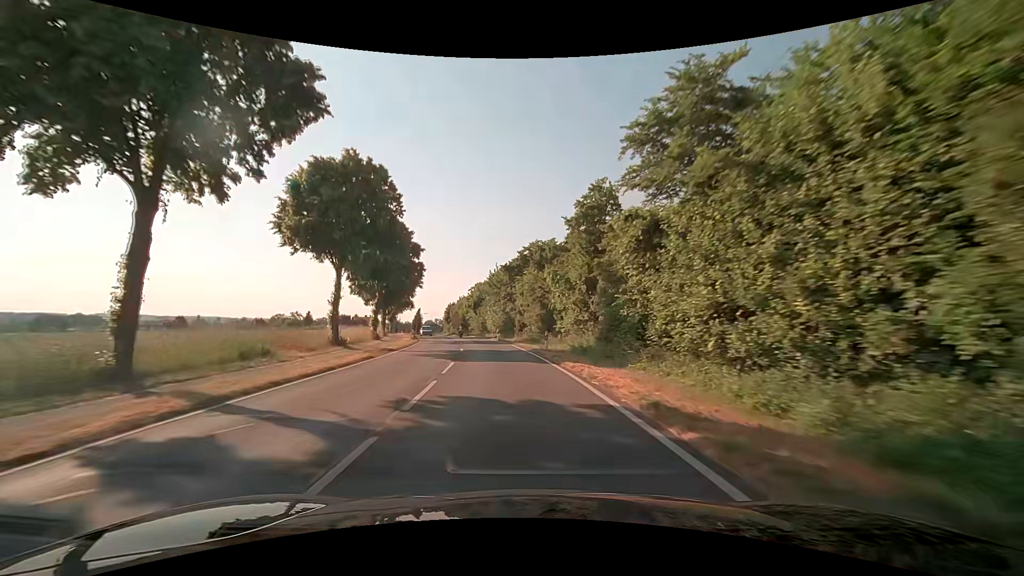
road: secondary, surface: asphalt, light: Day
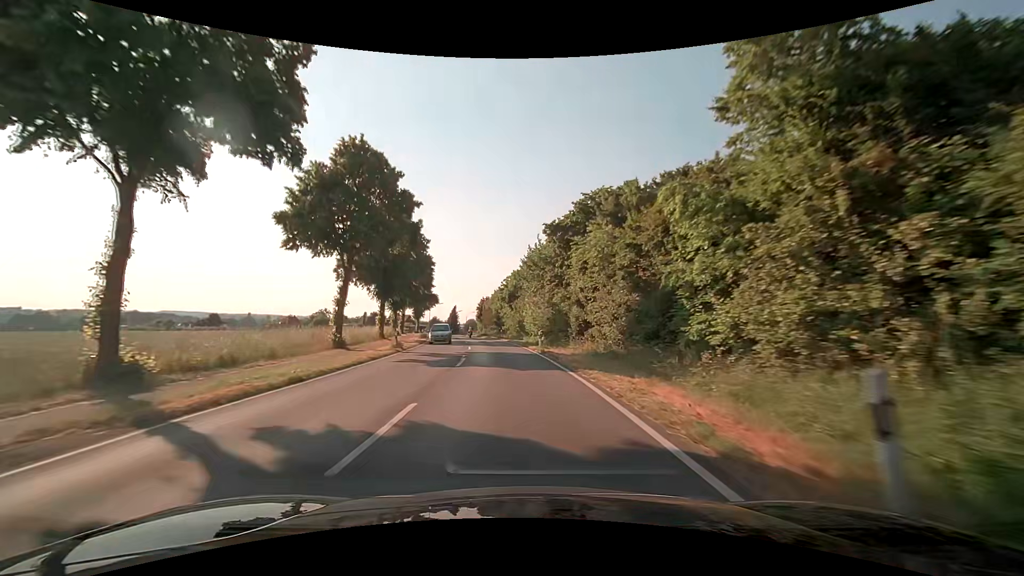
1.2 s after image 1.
(-0.8, +21.7) m; -4°
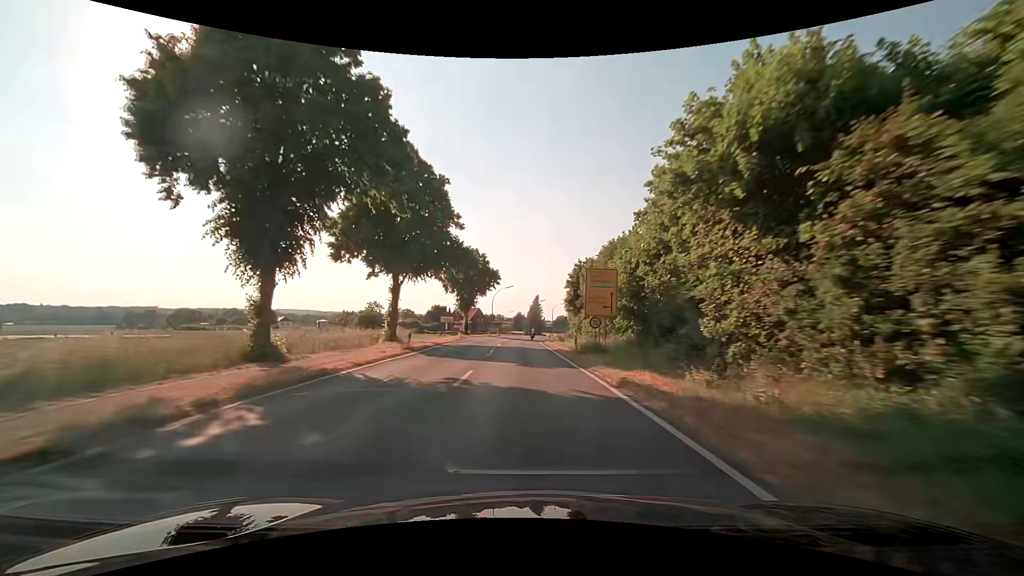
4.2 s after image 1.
(-4.9, +54.5) m; -10°
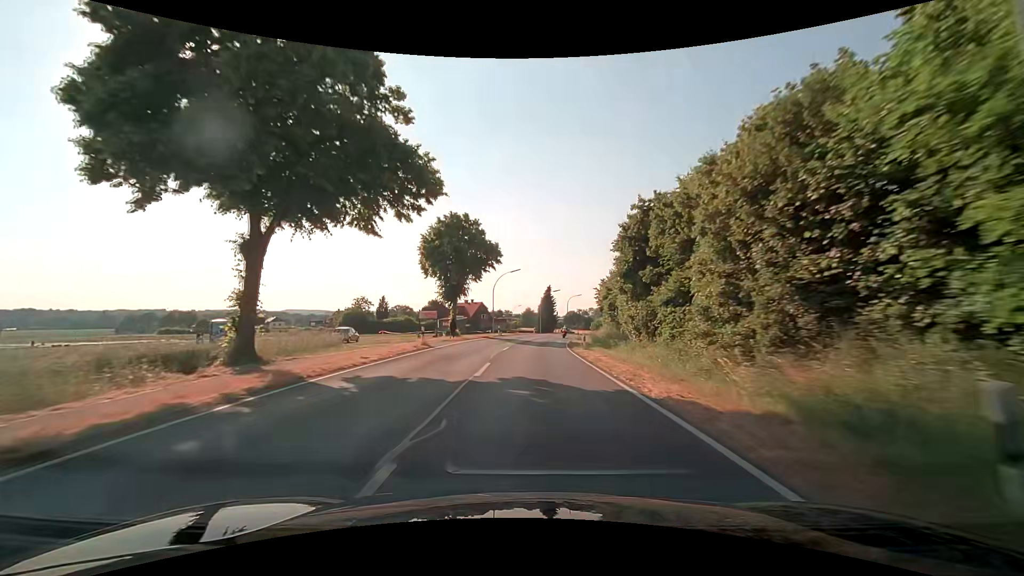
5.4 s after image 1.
(-0.5, +22.1) m; -1°
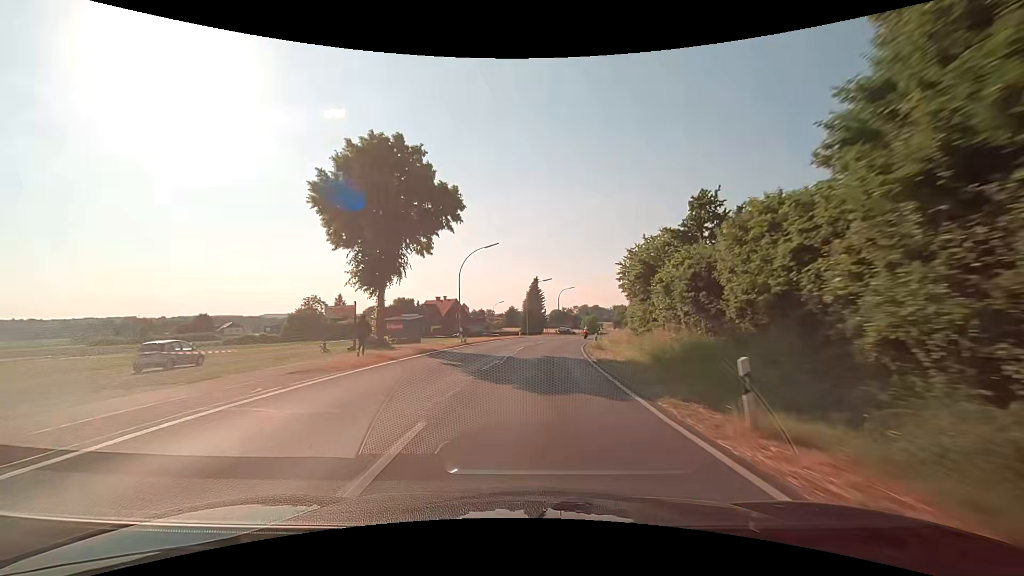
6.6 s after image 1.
(+0.2, +22.2) m; +1°
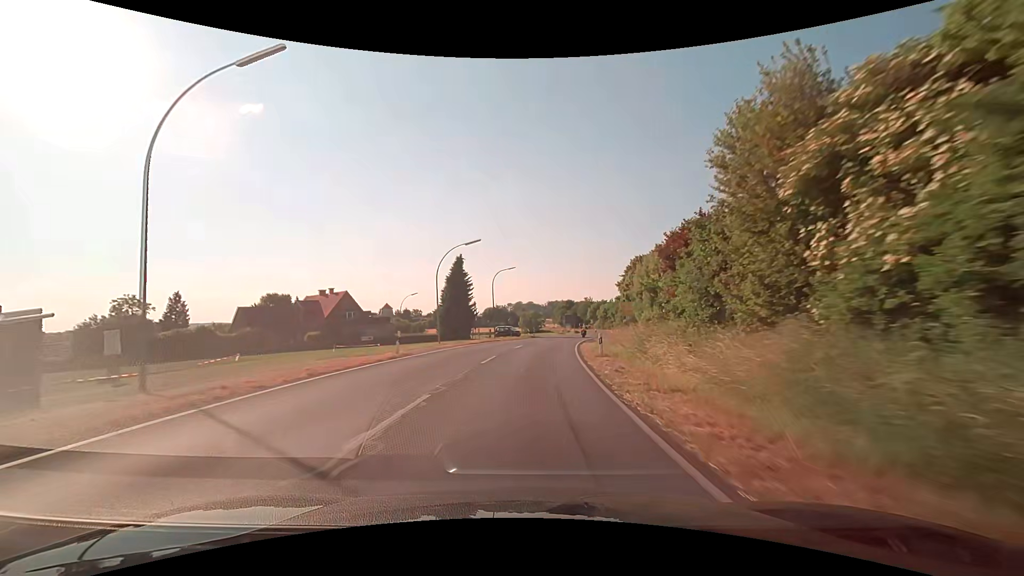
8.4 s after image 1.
(+2.0, +33.2) m; +7°
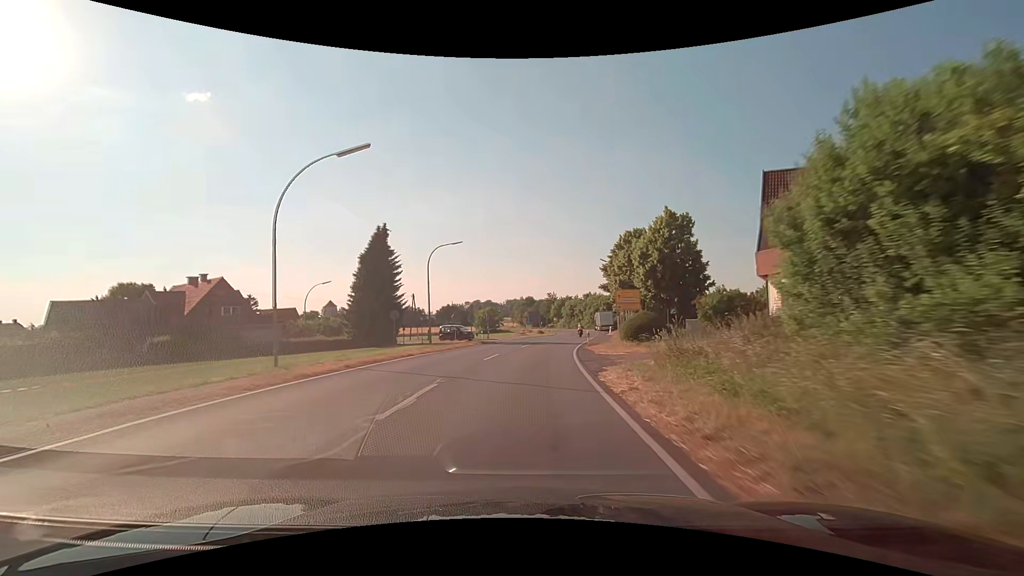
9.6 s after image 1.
(+1.1, +22.1) m; +6°
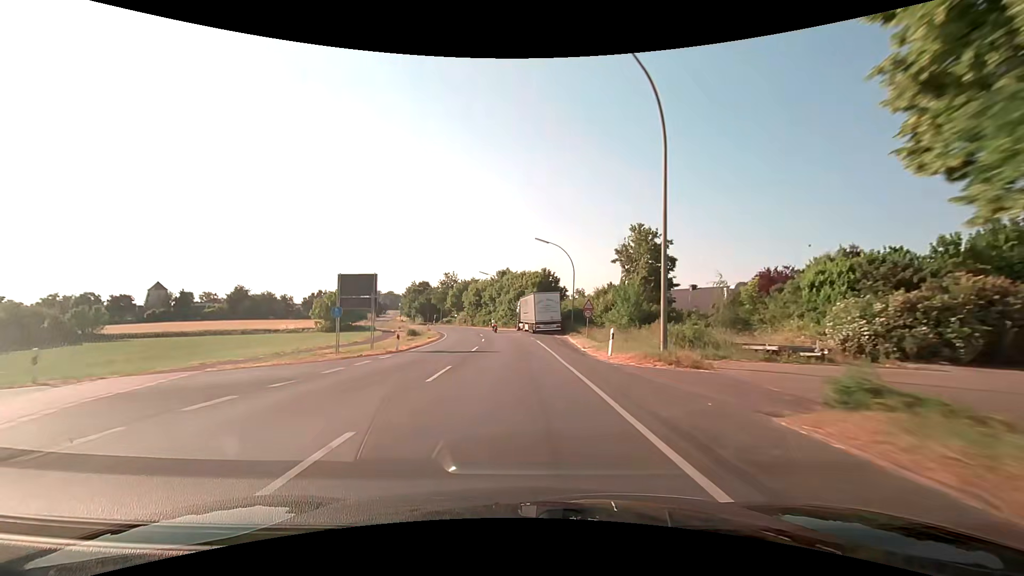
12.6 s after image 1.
(+5.4, +54.8) m; +11°
(0, +10) (0, +20) (-1, +30) (-1, +40) (-2, +50) (-4, +60) (-6, +70) (-9, +79) (-12, +89) (-16, +98) m
